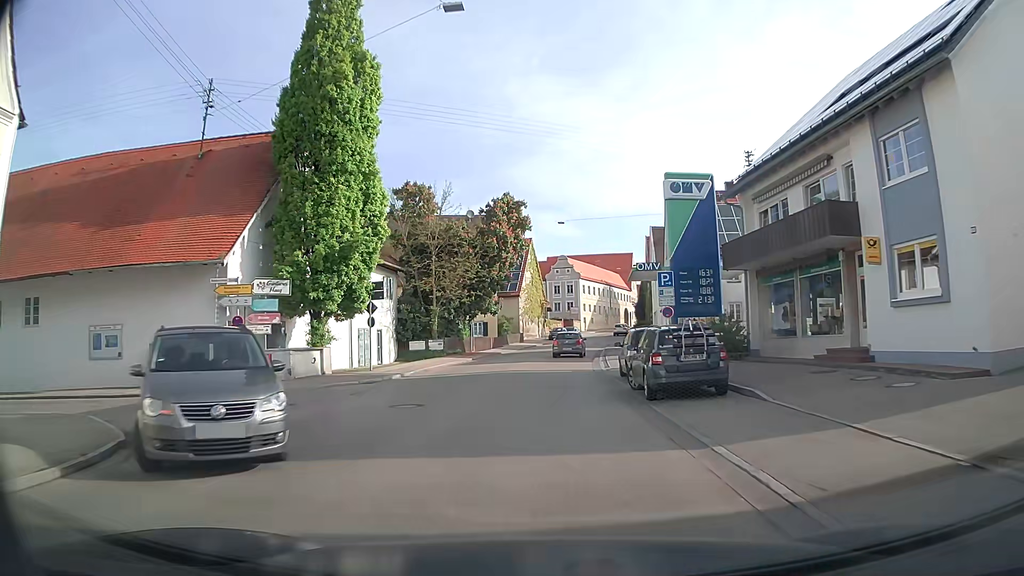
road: secondary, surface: asphalt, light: Day
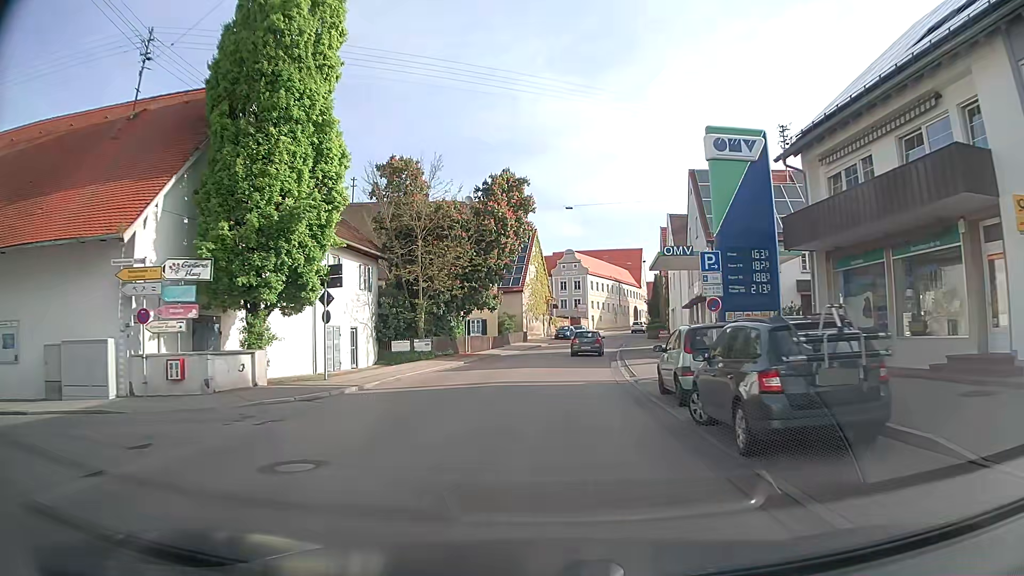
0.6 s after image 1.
(0.0, +6.3) m; 0°
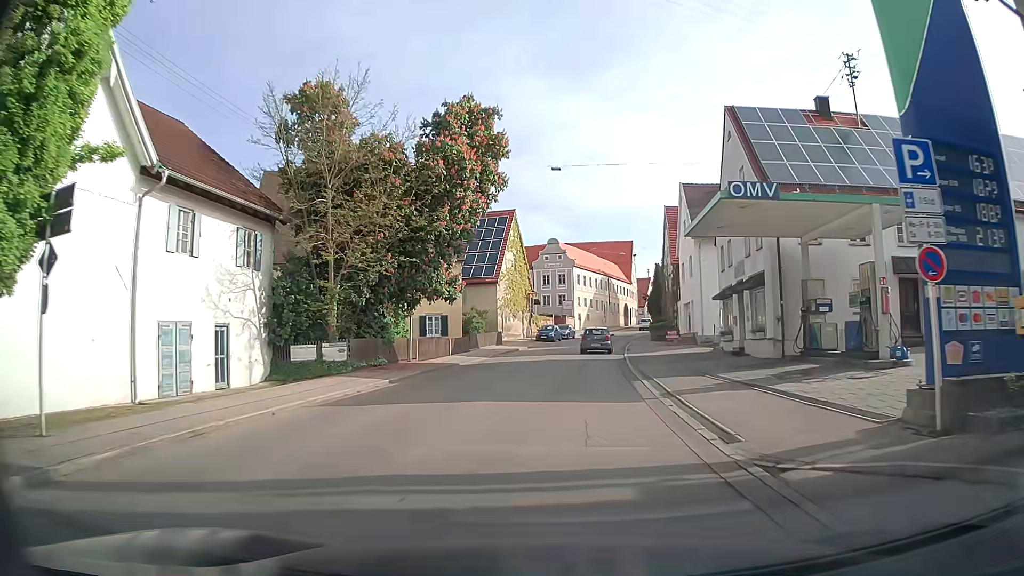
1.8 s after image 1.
(0.0, +12.3) m; +1°
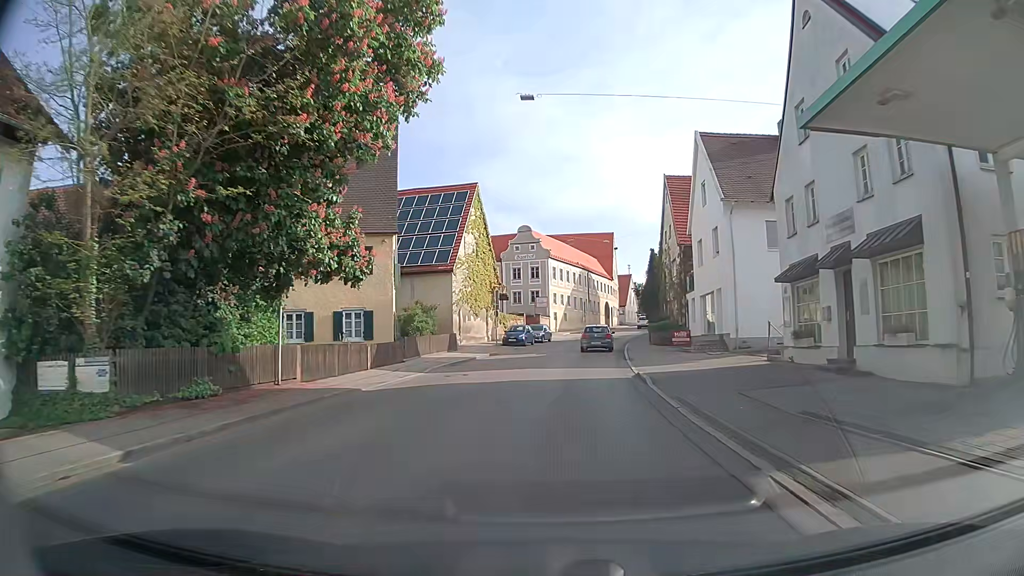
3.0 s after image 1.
(+0.4, +12.3) m; +3°
(0, +10) (+1, +20) (+1, +30) (+3, +40) (+4, +50) (+6, +60) (+8, +69) (+11, +79) (+13, +89) (+16, +98) m
